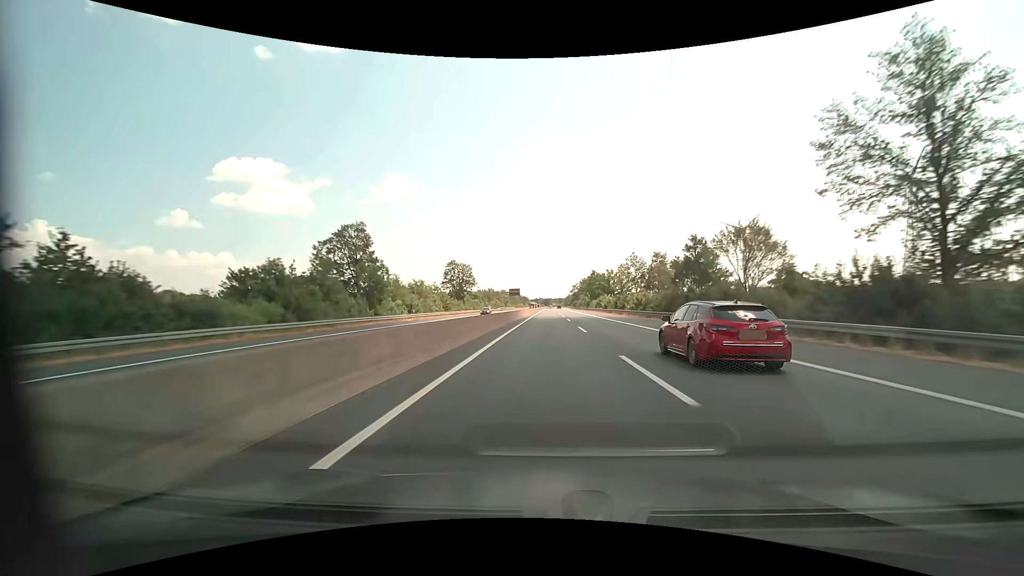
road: motorway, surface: asphalt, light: Day
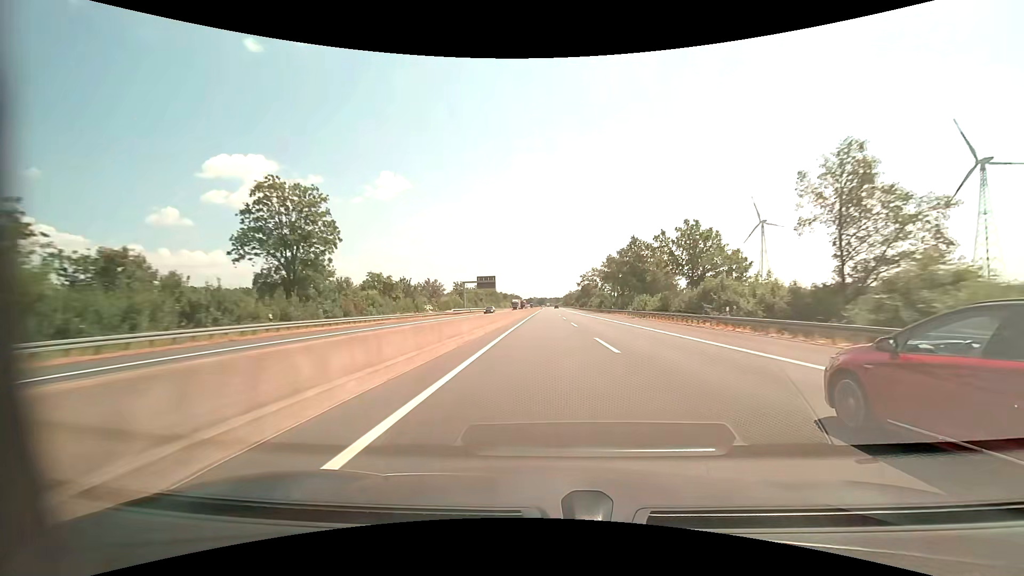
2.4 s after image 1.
(+0.1, +82.8) m; 0°
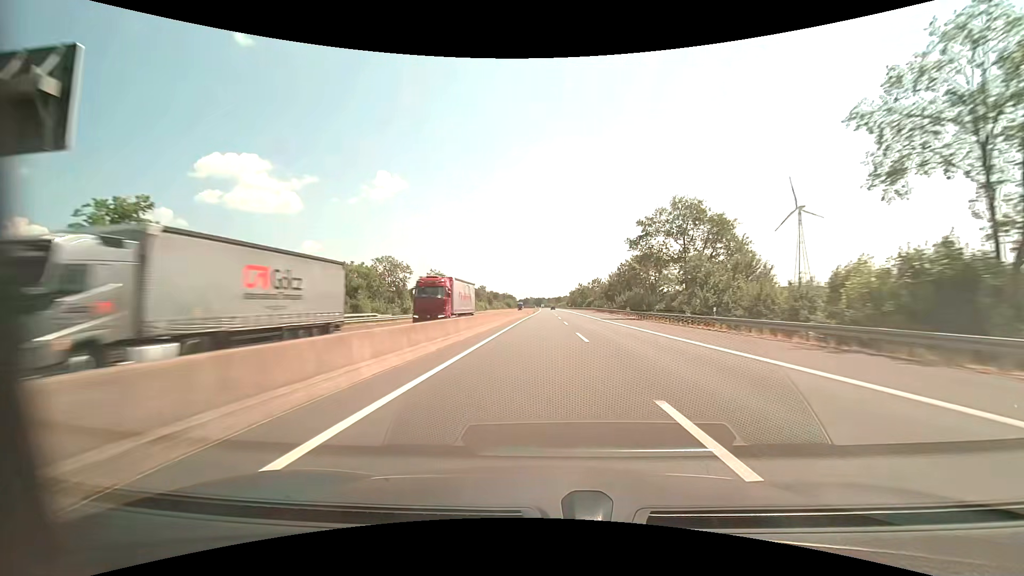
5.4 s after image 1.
(+0.7, +103.5) m; 0°
(0, +10) (0, +20) (0, +30) (0, +40) (0, +50) (0, +60) (0, +70) (0, +80) (0, +90) (0, +100) m
